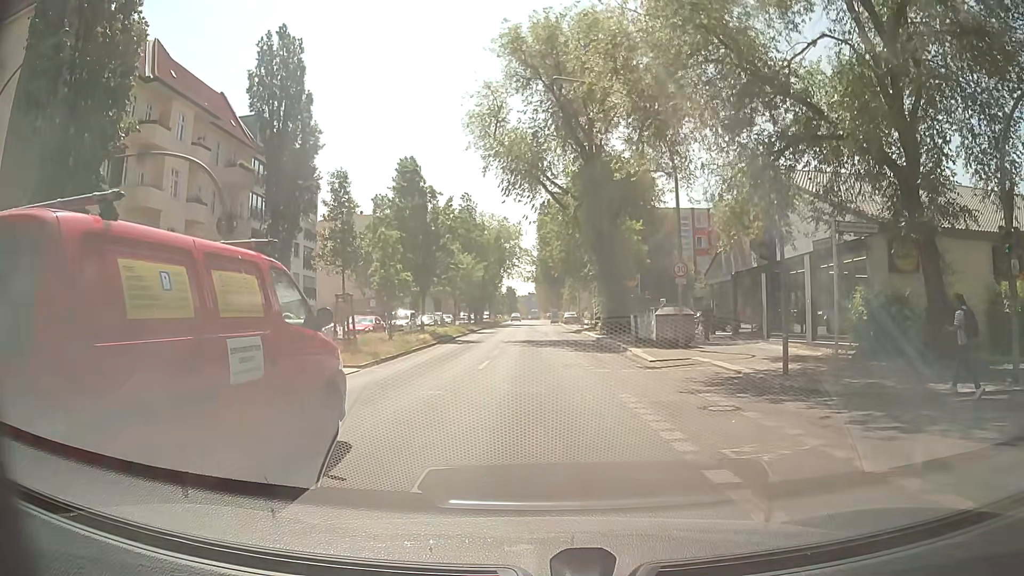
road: secondary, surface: asphalt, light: Day
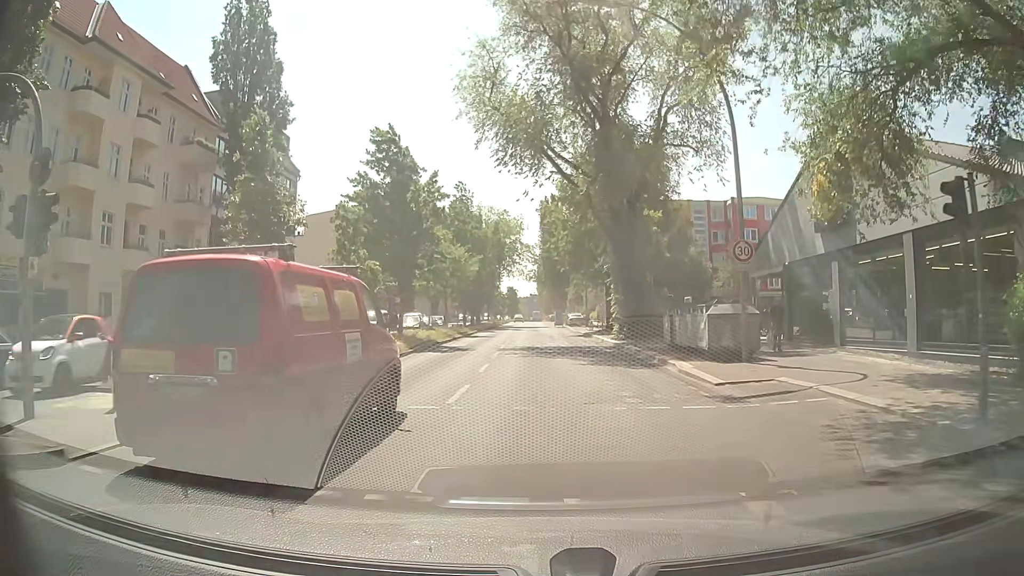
(0.0, +7.4) m; +1°
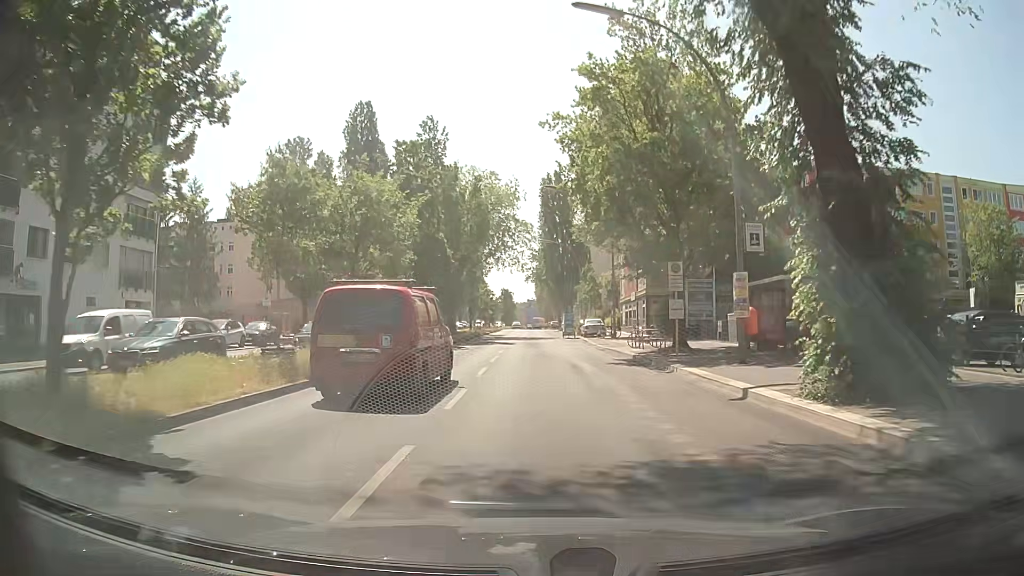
(0.0, +25.2) m; 0°
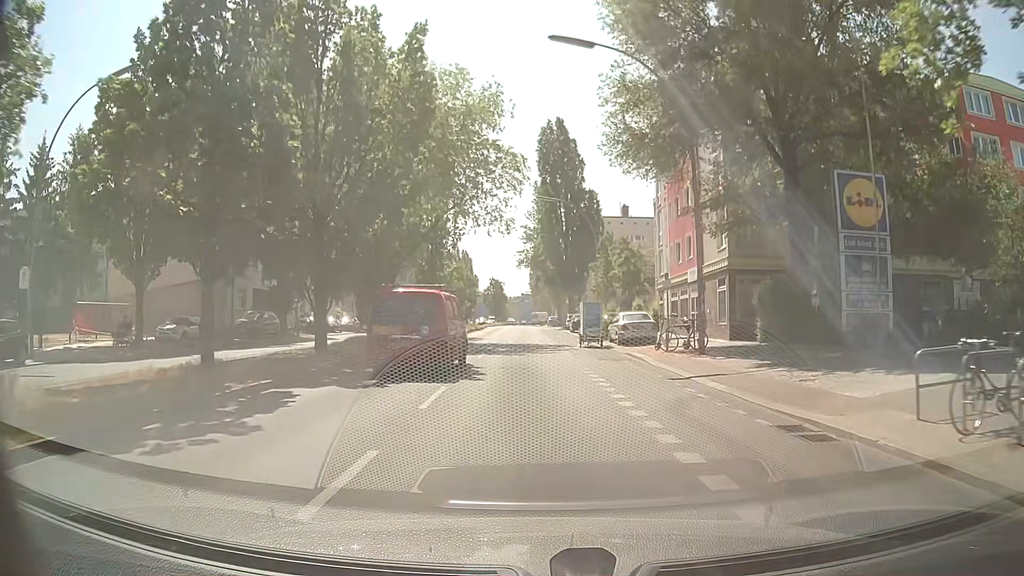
(+0.2, +24.7) m; +1°
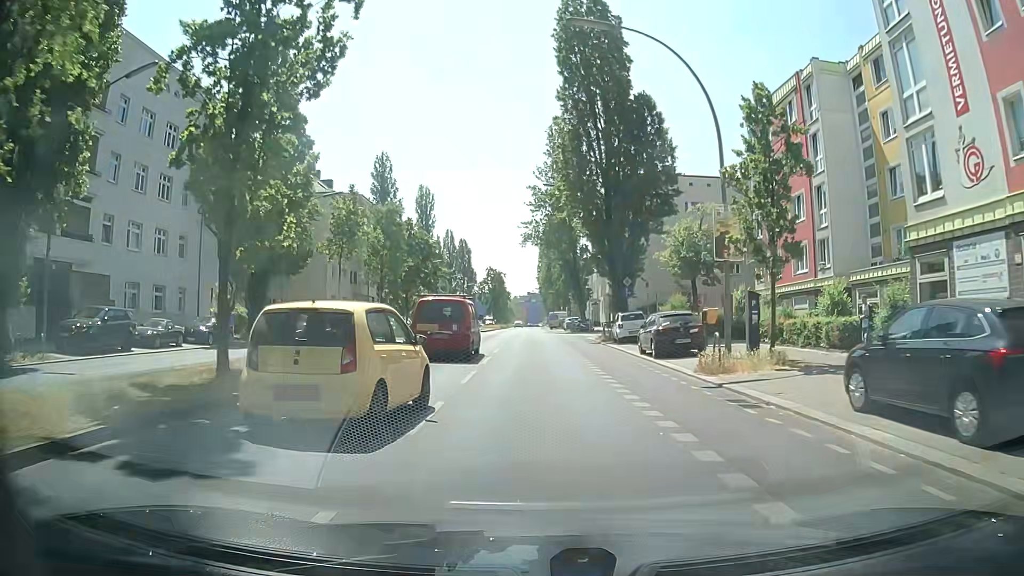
(-0.4, +32.4) m; -1°
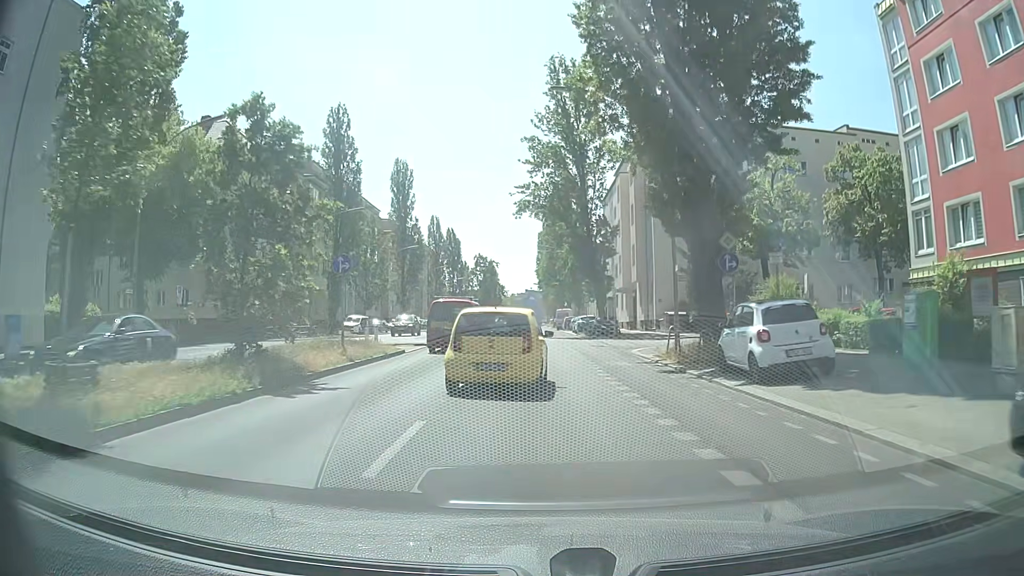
(+0.1, +20.0) m; +1°
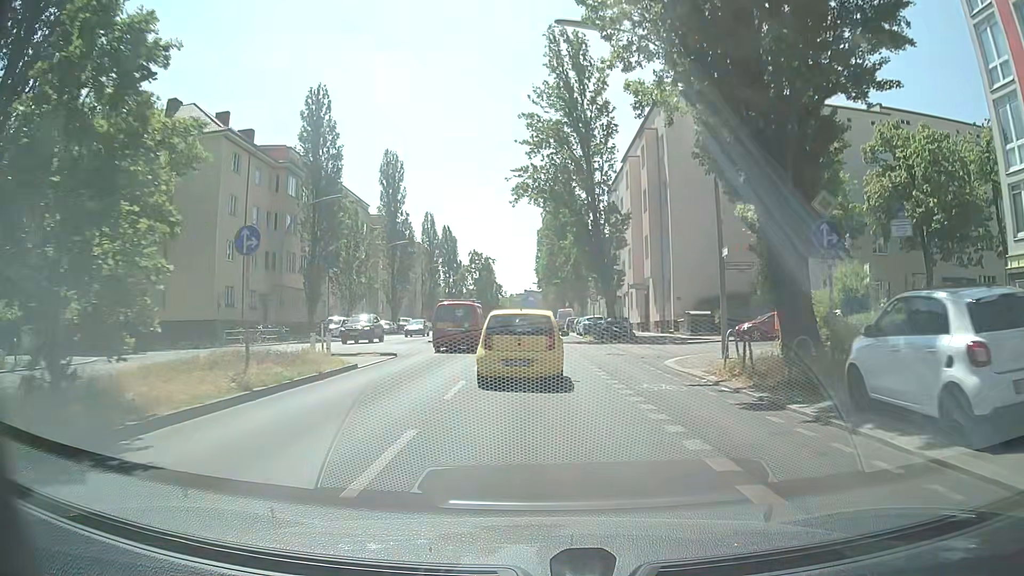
(0.0, +6.6) m; 0°
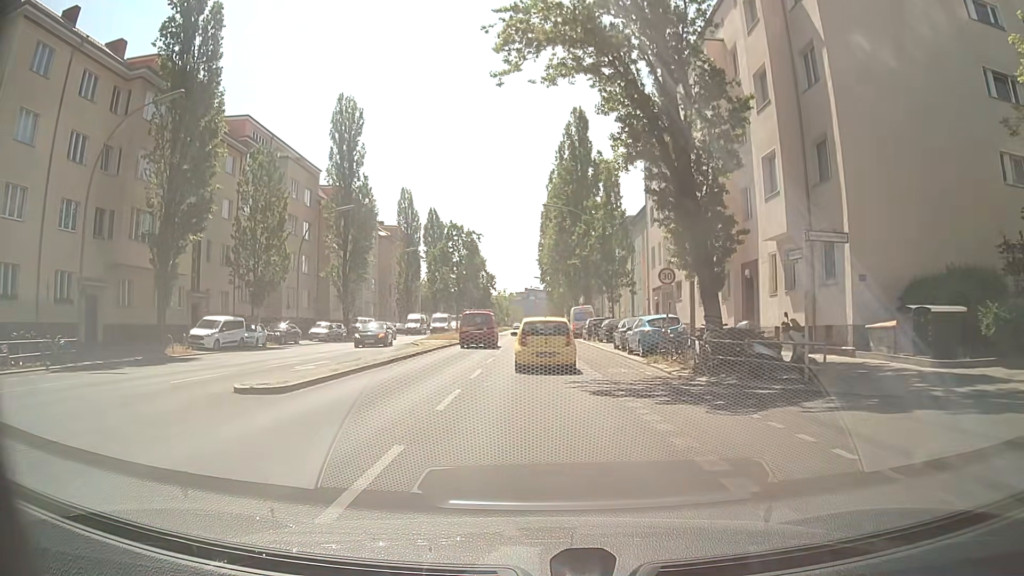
(0.0, +24.8) m; 0°
(0, +10) (0, +20) (0, +30) (0, +40) (0, +50) (0, +60) (0, +70) (-1, +80) (-1, +90) (-2, +100) m
